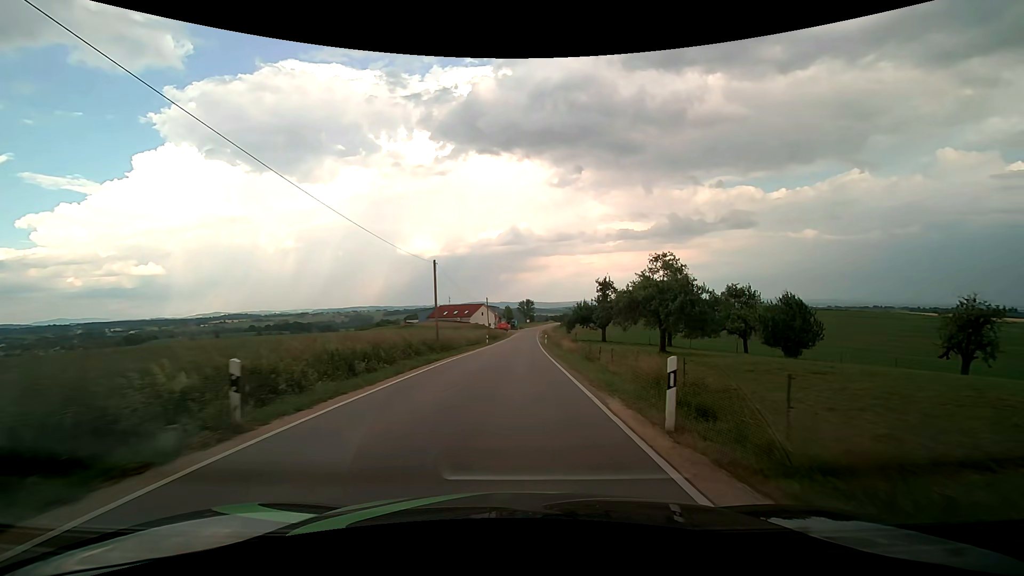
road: tertiary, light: Day
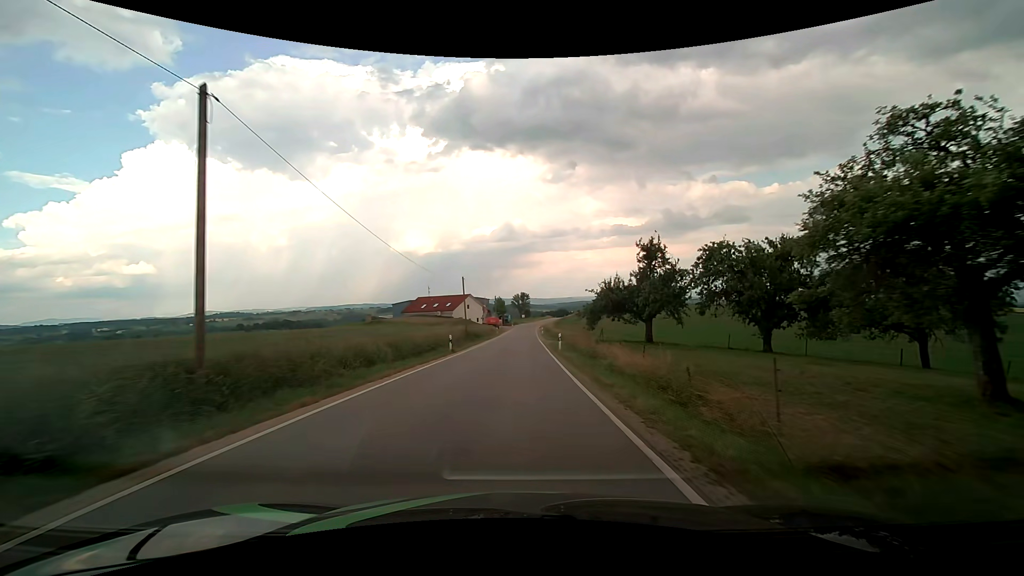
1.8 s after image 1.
(+0.3, +24.7) m; +1°
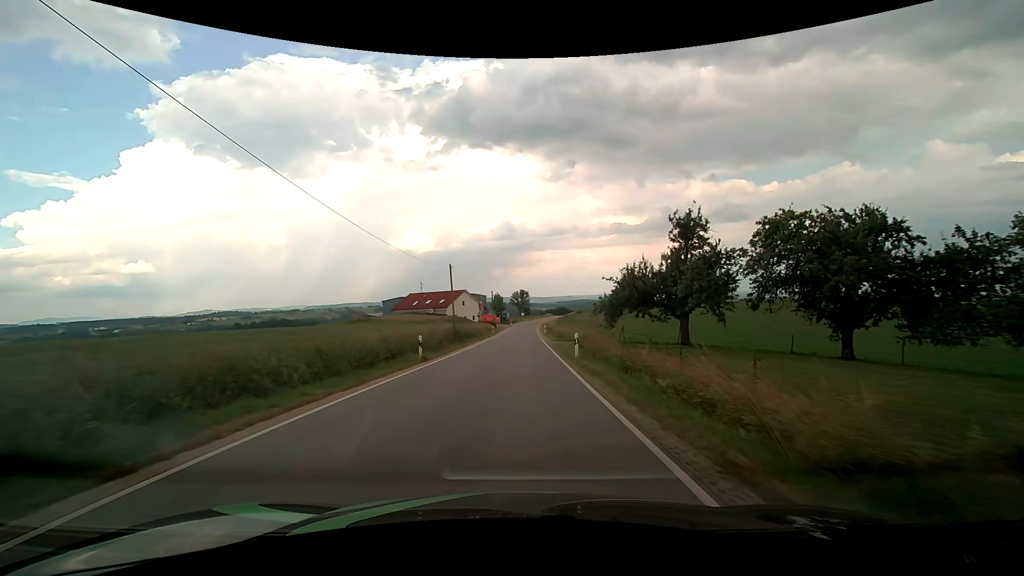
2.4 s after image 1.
(0.0, +8.6) m; 0°
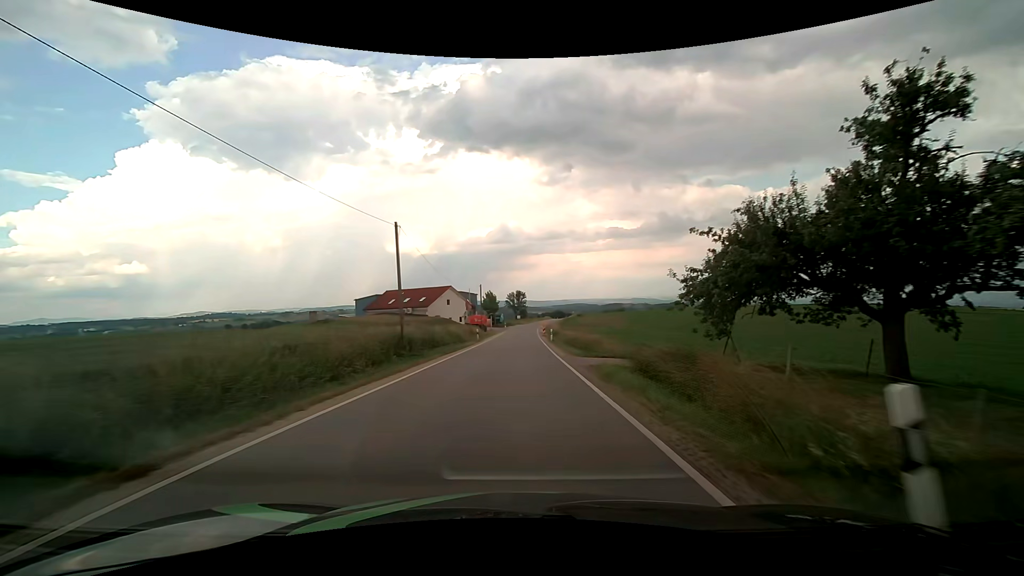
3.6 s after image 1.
(+0.1, +17.2) m; +1°
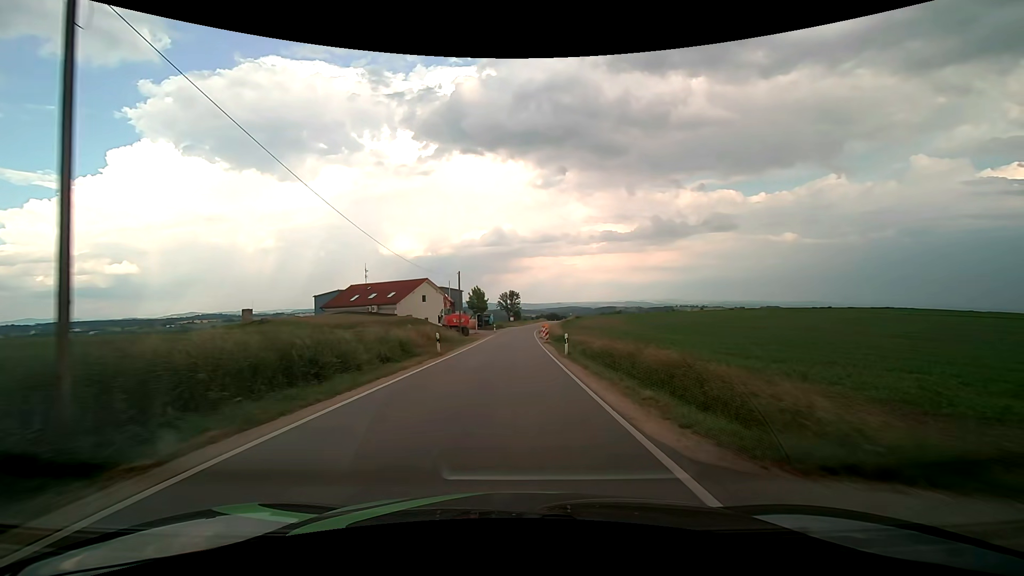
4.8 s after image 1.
(+0.1, +17.2) m; +1°
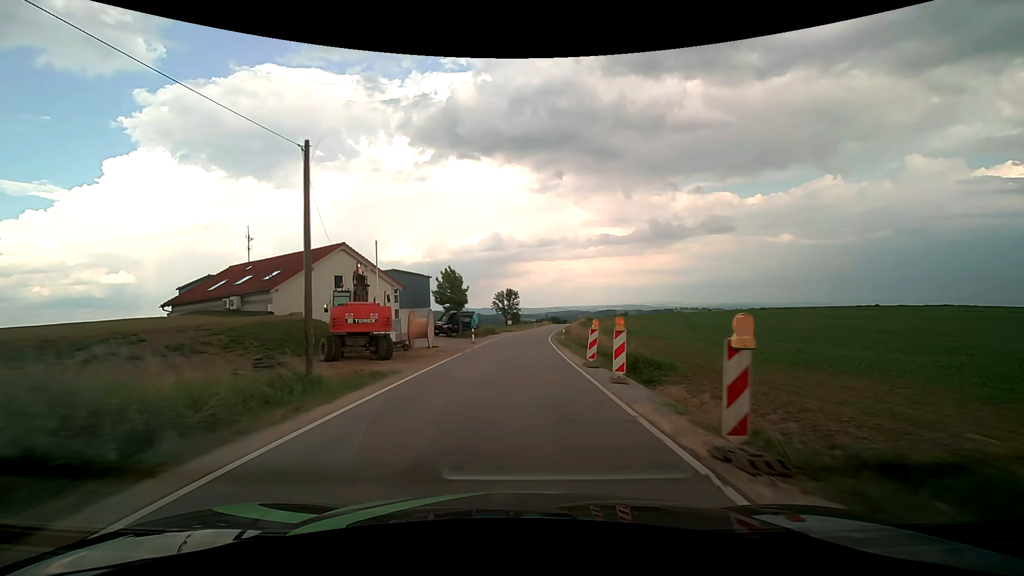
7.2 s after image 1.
(-0.2, +33.8) m; 0°
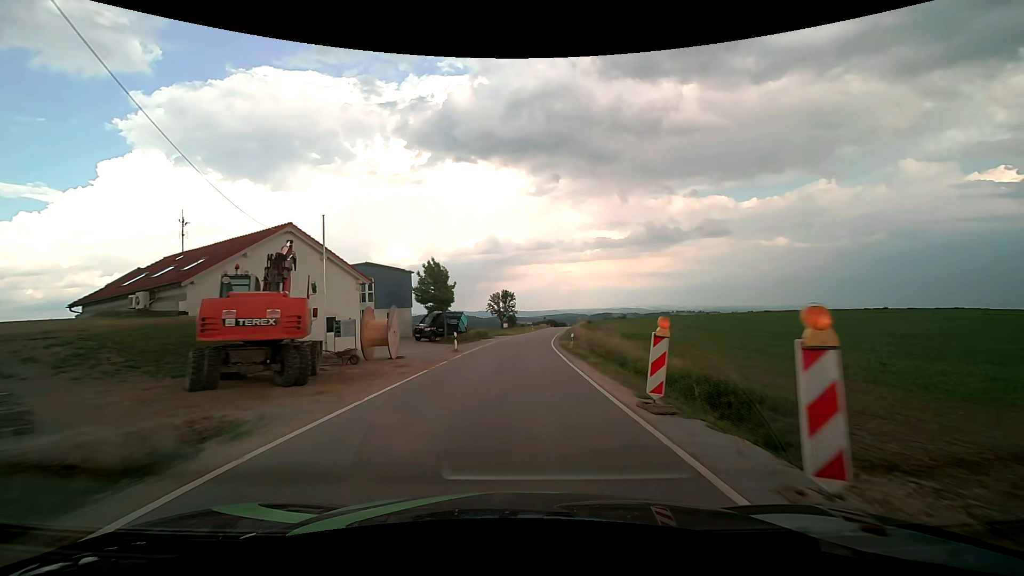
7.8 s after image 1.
(0.0, +8.2) m; 0°
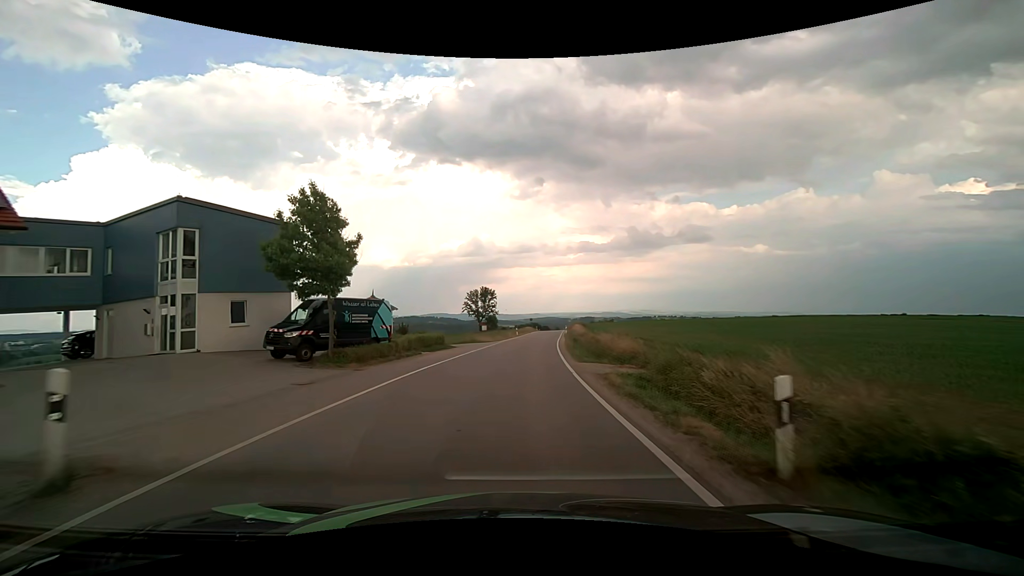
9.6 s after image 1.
(+0.3, +23.8) m; +2°
(0, +10) (0, +20) (+1, +30) (+2, +40) (+3, +50) (+4, +60) (+5, +70) (+6, +80) (+7, +90) (+8, +100) m
